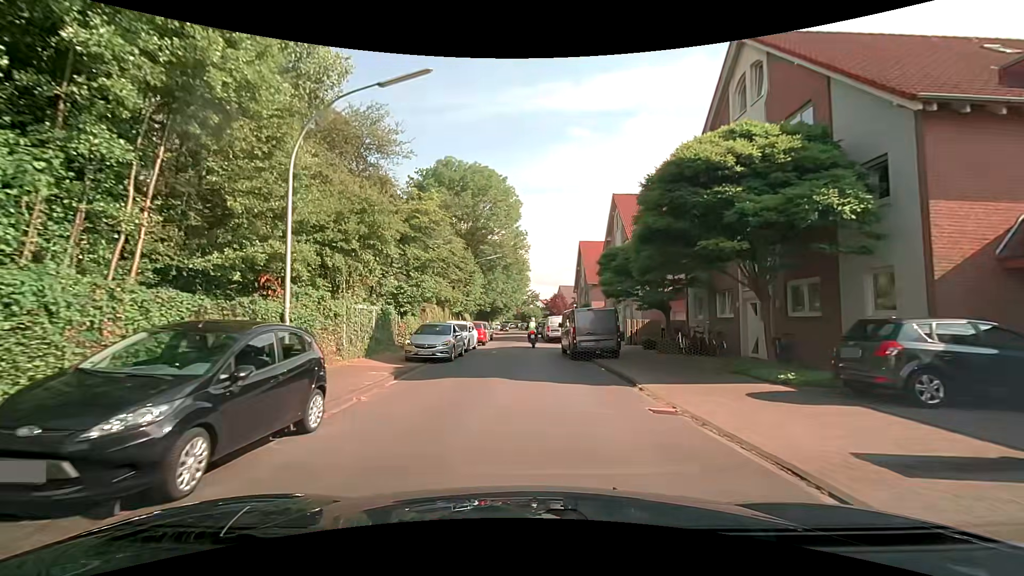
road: residential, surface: asphalt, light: Day
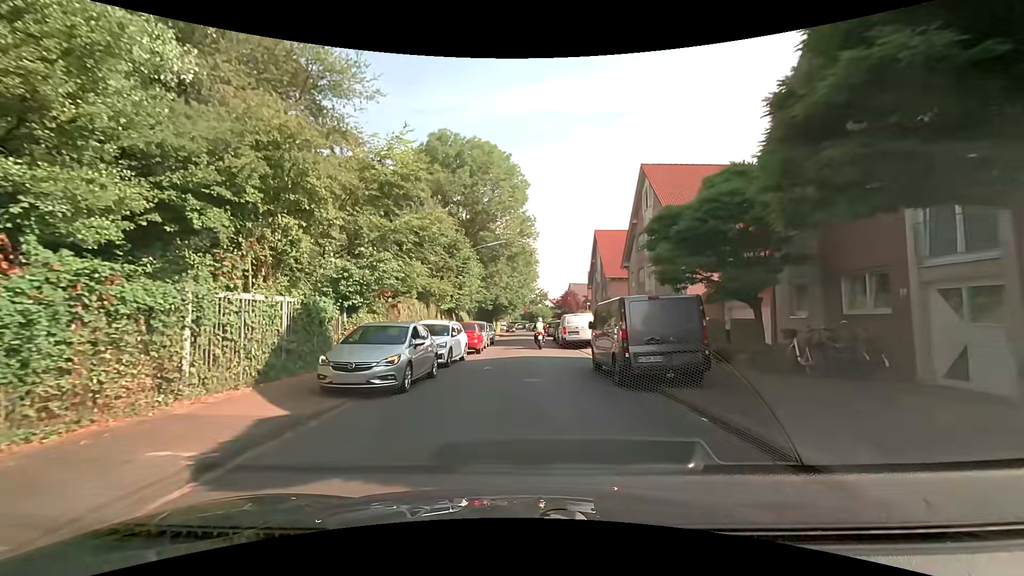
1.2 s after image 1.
(0.0, +8.3) m; 0°
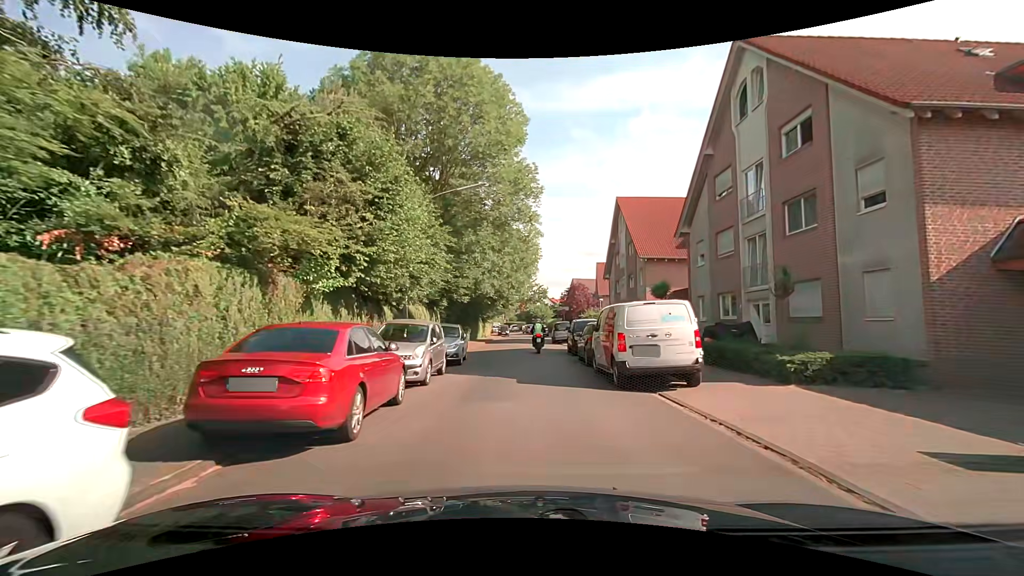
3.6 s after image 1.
(-0.2, +16.8) m; -1°
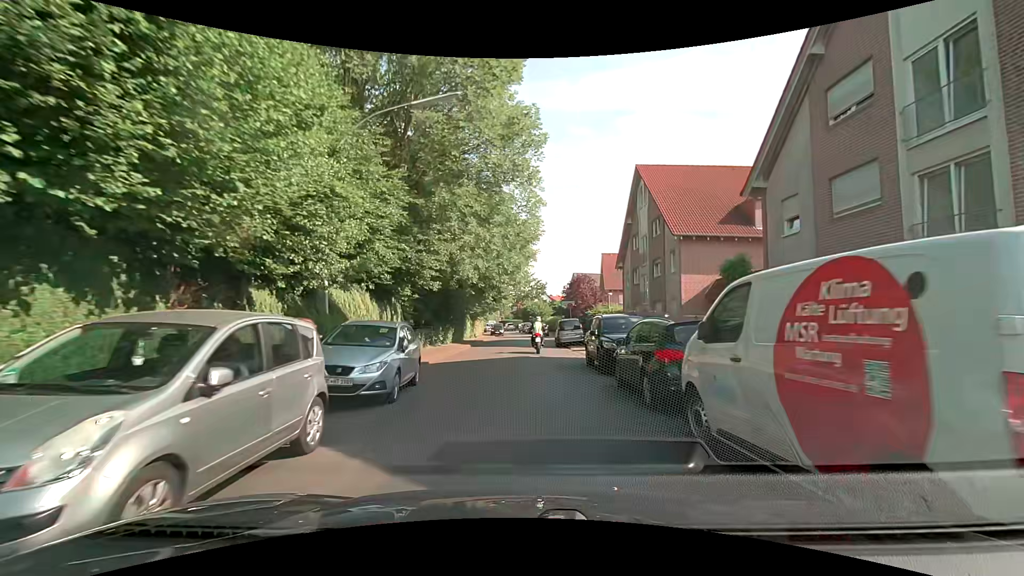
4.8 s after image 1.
(+0.2, +8.9) m; +1°
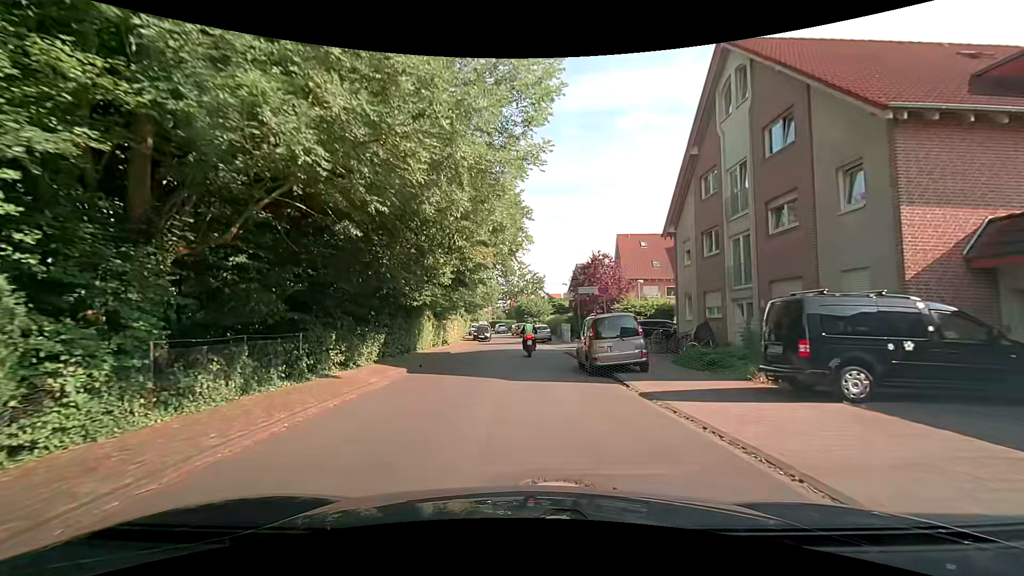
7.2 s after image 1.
(+0.2, +16.5) m; 0°
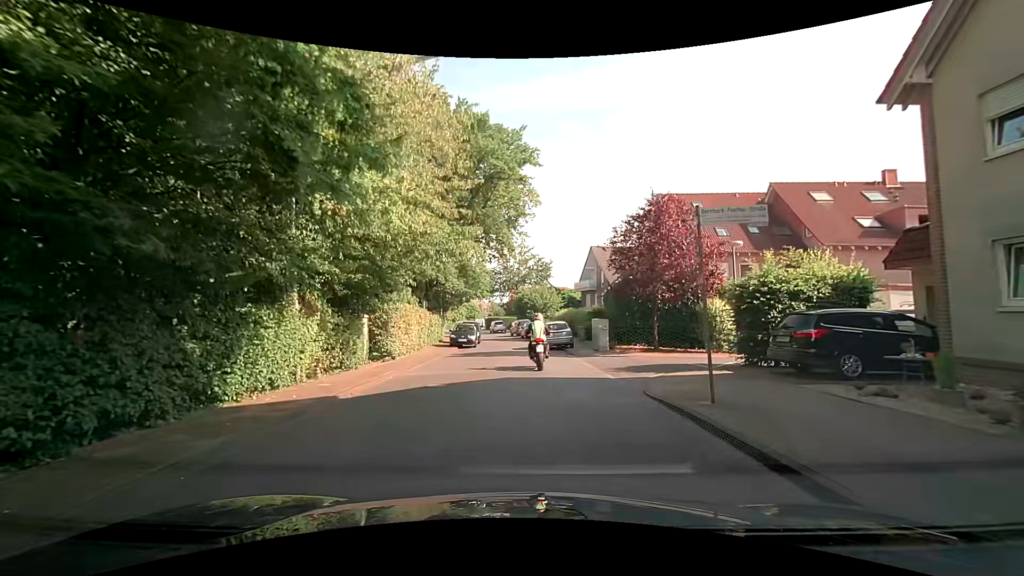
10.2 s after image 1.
(+0.2, +16.6) m; +1°
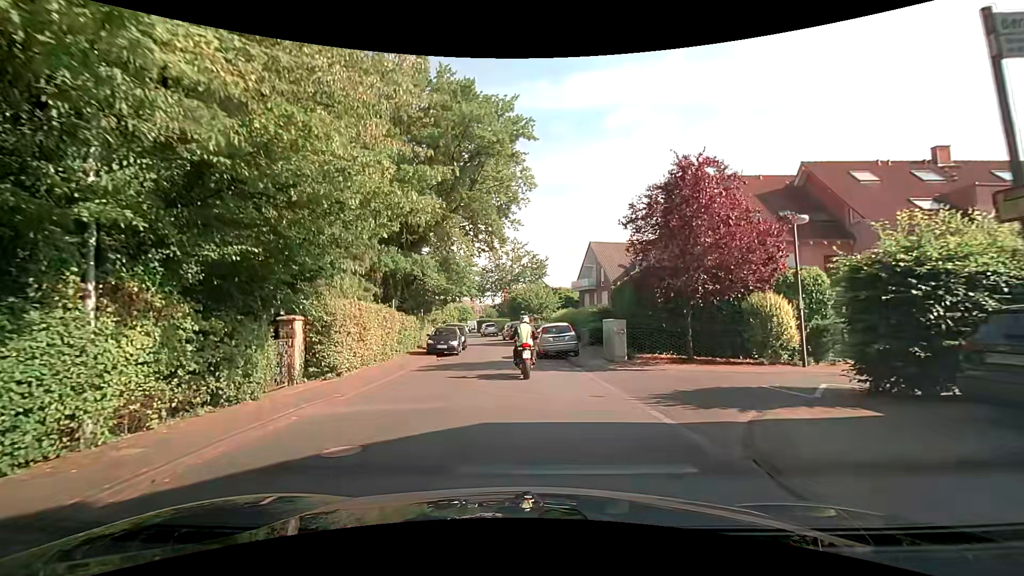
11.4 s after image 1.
(0.0, +5.5) m; -1°
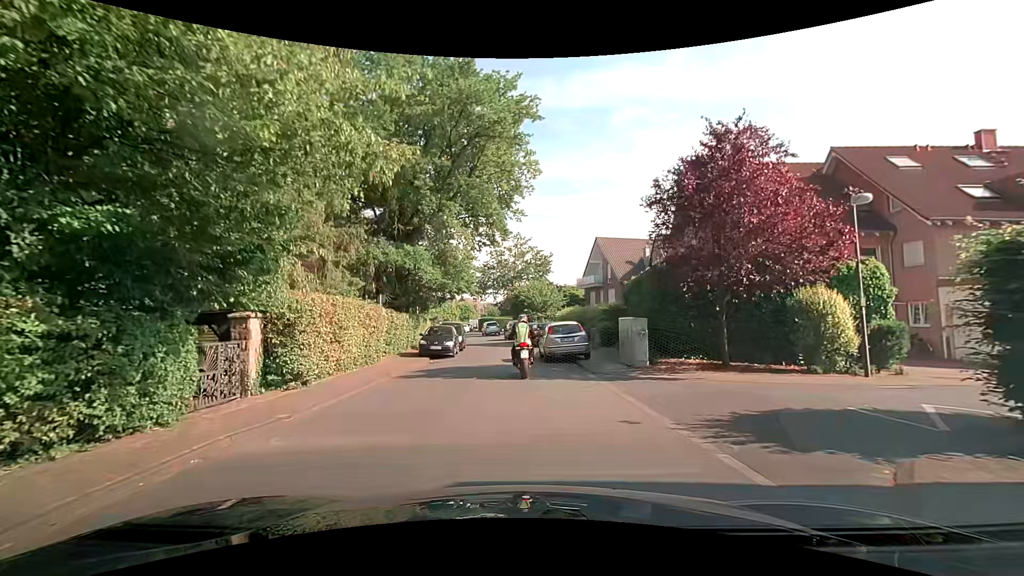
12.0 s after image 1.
(0.0, +2.7) m; +1°
(0, +10) (-1, +20) (-2, +30) (-3, +40) (-5, +50) (-7, +59) (-7, +69) (-1, +77) (+8, +81) (+18, +84) m
